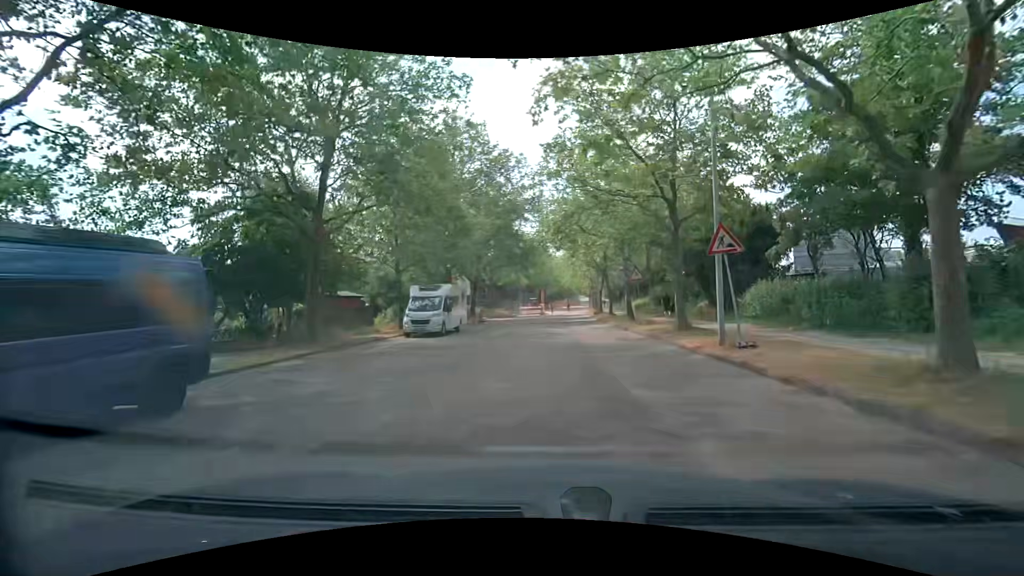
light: Day
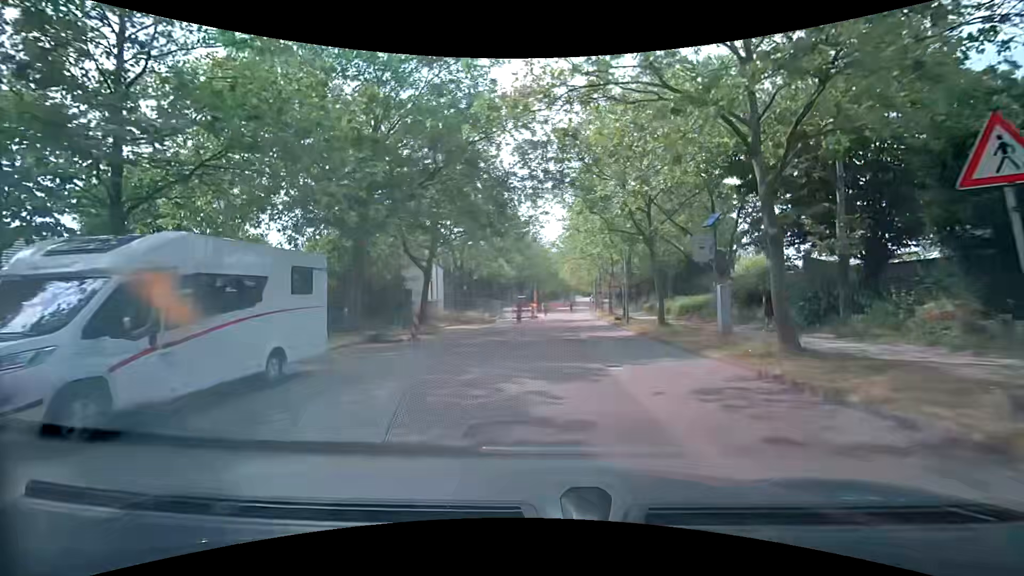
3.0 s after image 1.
(-0.4, +19.9) m; -1°
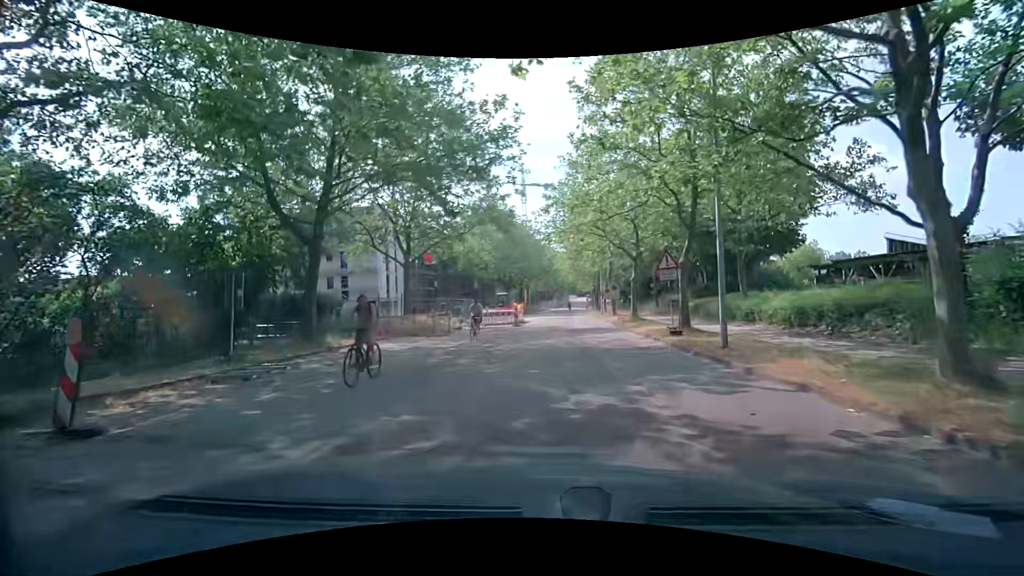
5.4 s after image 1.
(+0.3, +16.2) m; 0°
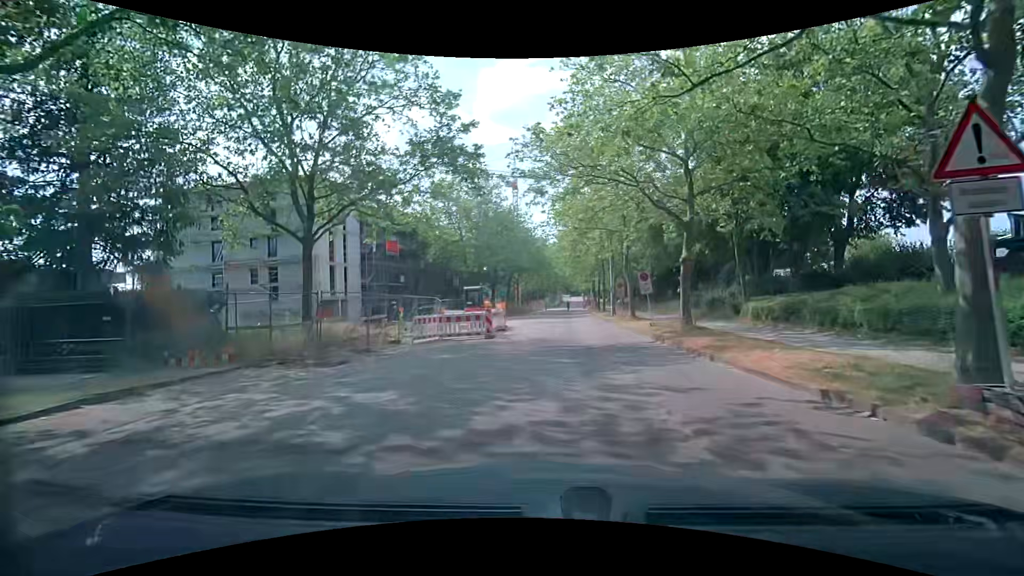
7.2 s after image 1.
(+0.3, +12.4) m; +1°
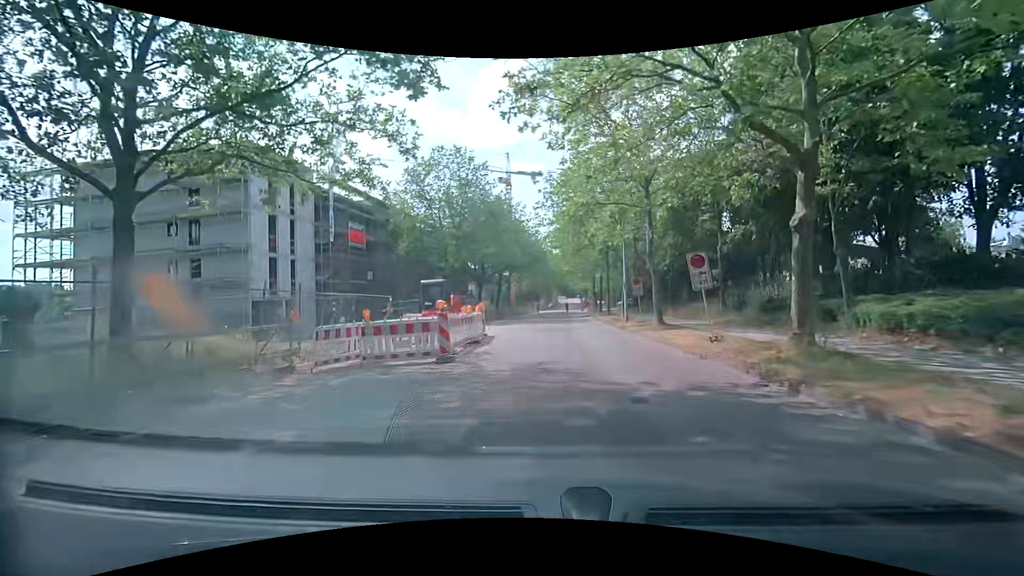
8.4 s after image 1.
(+0.2, +8.3) m; +2°
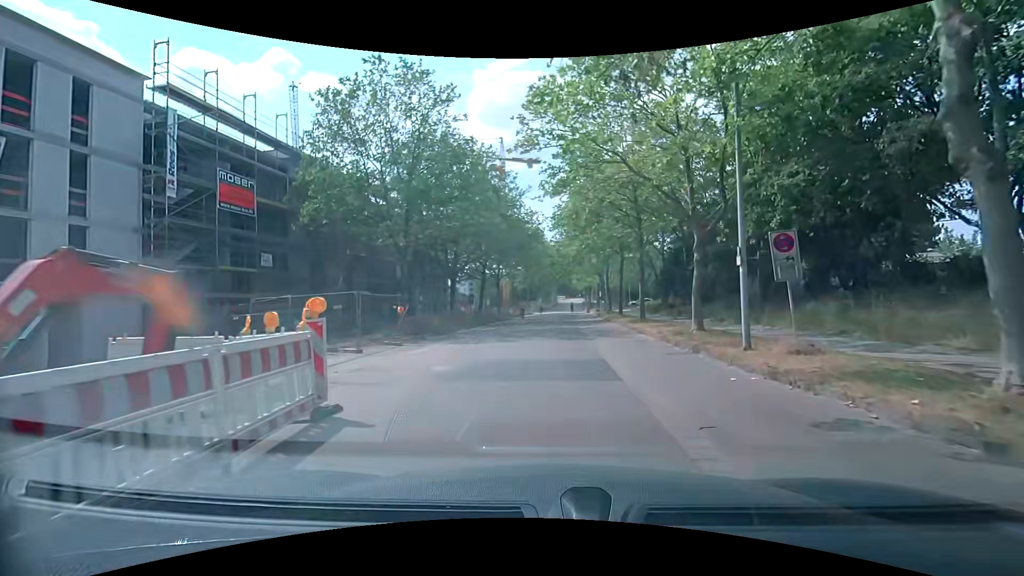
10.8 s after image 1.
(0.0, +16.5) m; +1°
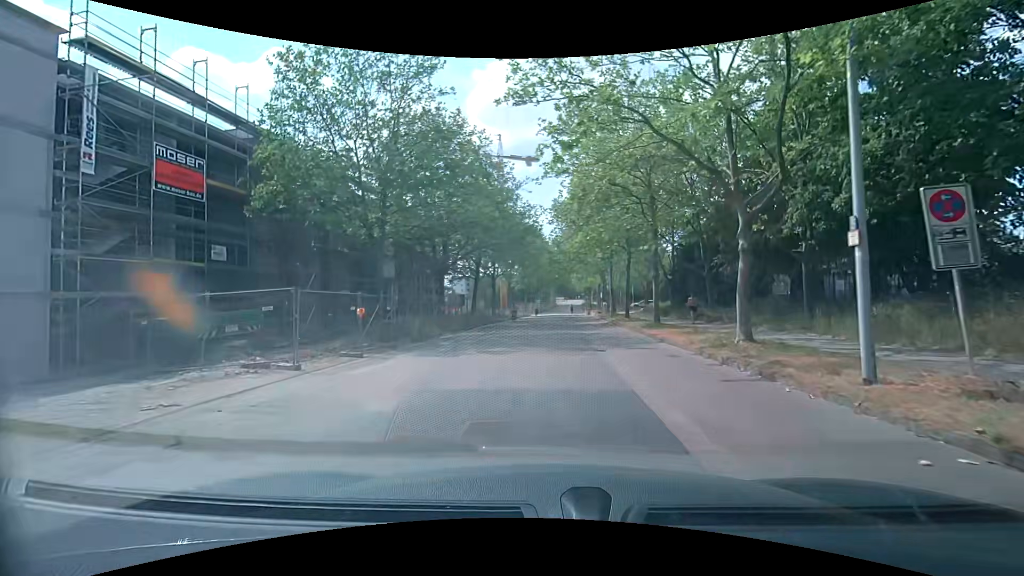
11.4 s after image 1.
(-0.1, +4.1) m; -2°
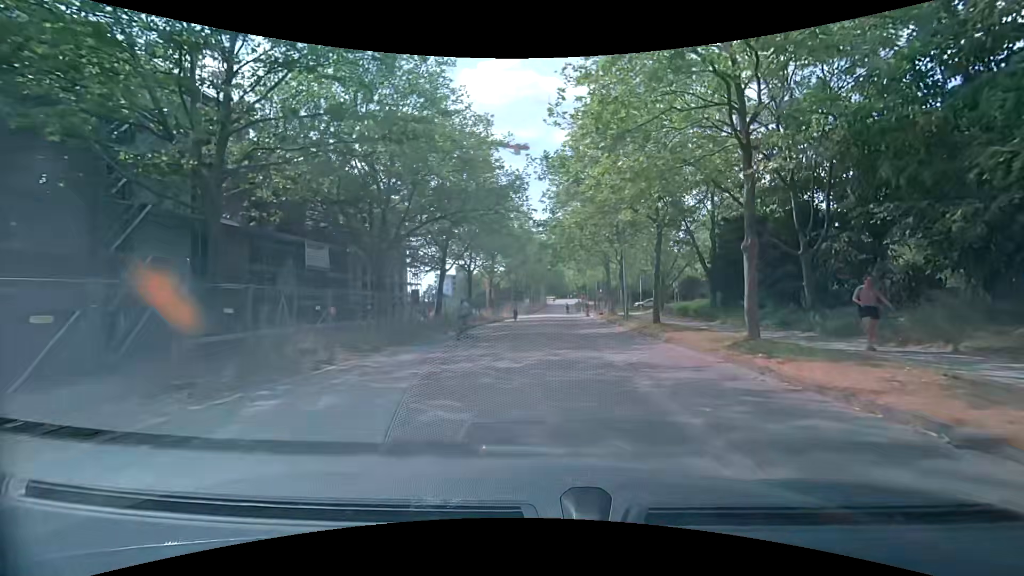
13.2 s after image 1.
(+0.3, +12.5) m; +2°
(0, +10) (0, +20) (0, +30) (+1, +40) (+1, +50) (+2, +60) (+2, +70) (+3, +80) (+3, +90) (+3, +100) m
